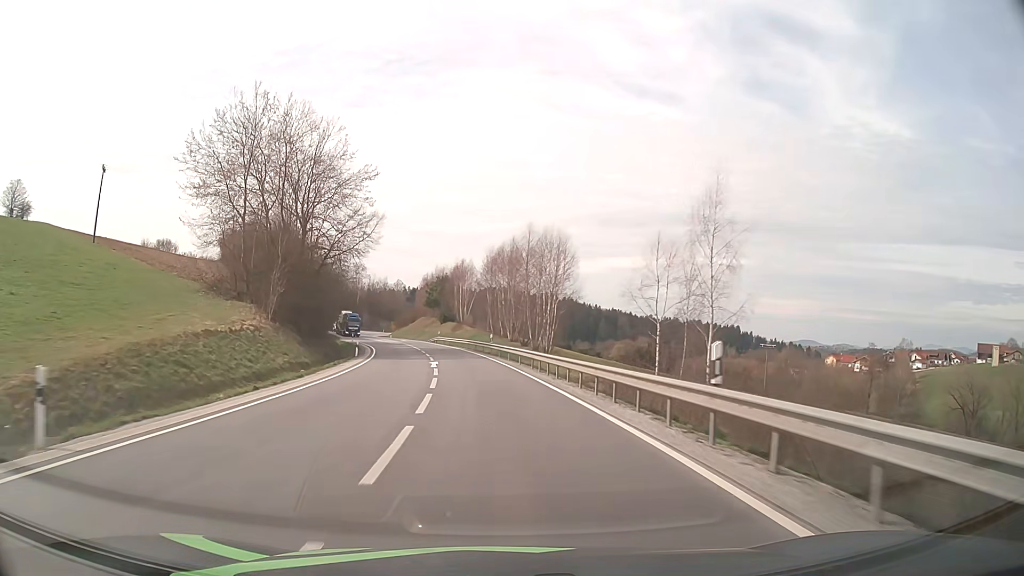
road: secondary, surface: asphalt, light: Day
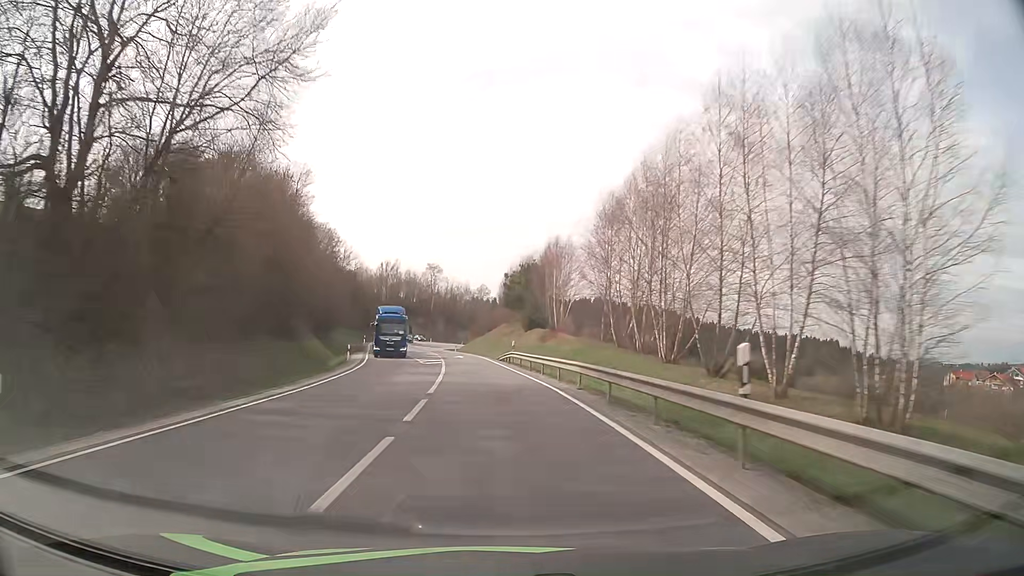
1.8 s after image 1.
(-2.4, +37.2) m; -8°
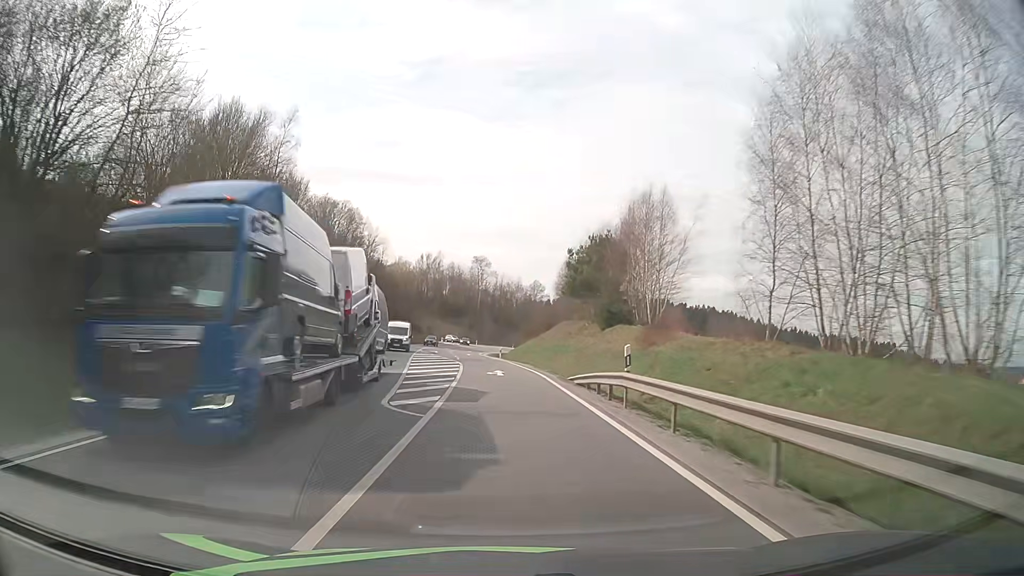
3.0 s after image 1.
(-1.0, +24.8) m; -5°
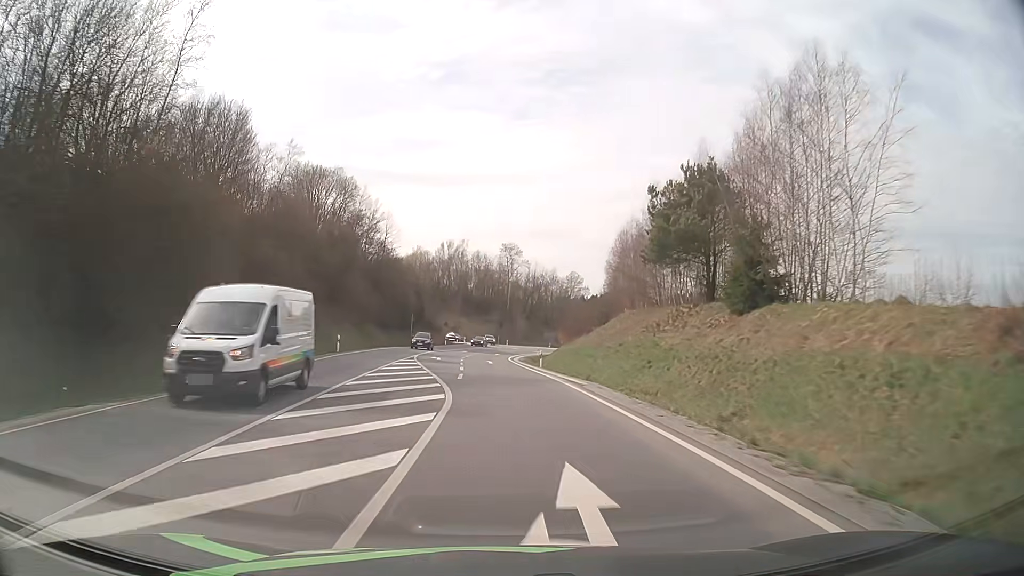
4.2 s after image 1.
(-0.6, +24.8) m; -3°
(0, +10) (0, +20) (-1, +30) (-1, +40) (-1, +50) (-1, +60) (-1, +70) (0, +80) (+1, +90) (+3, +100) m
